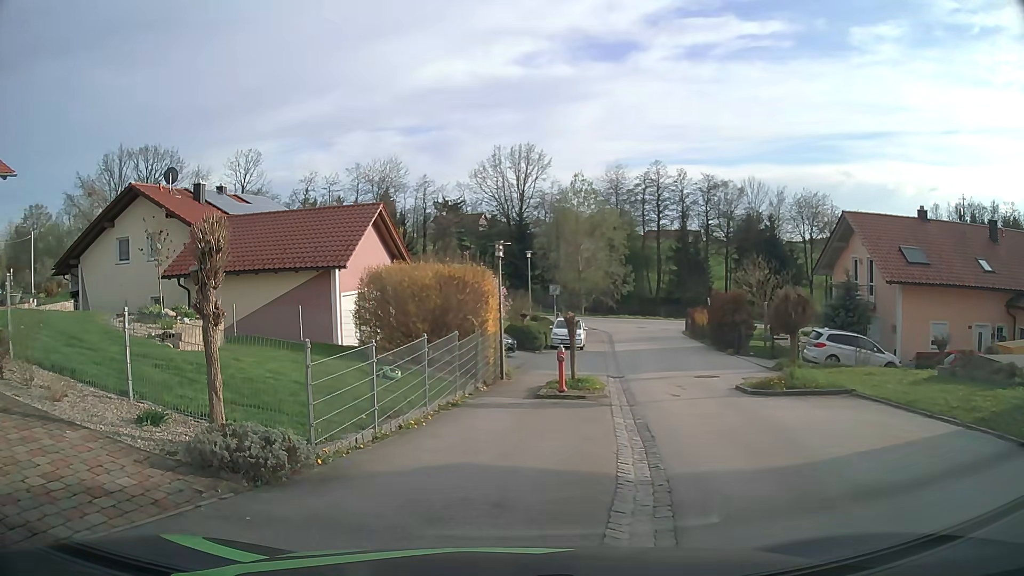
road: secondary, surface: asphalt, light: Day
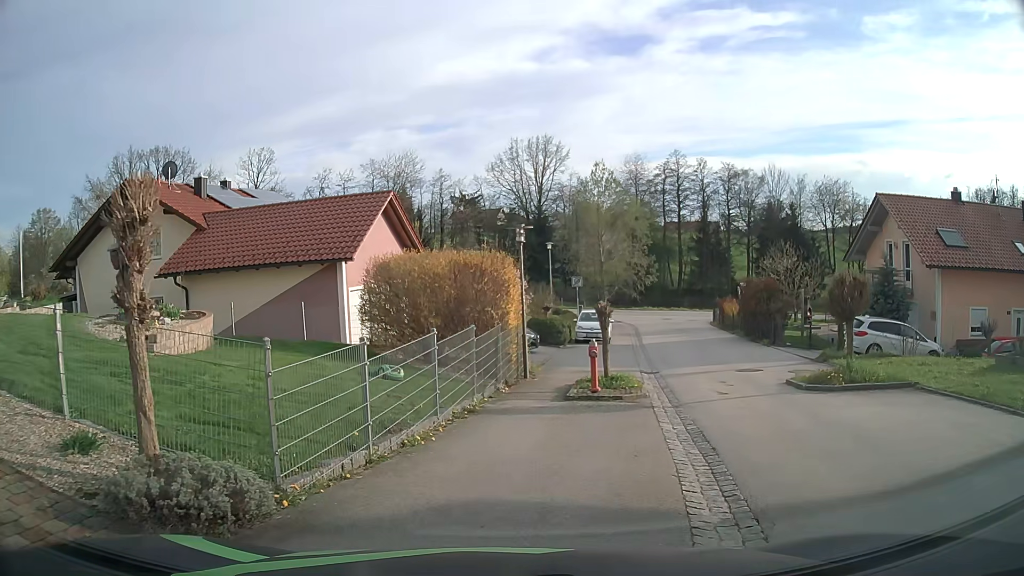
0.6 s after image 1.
(0.0, +1.8) m; +1°
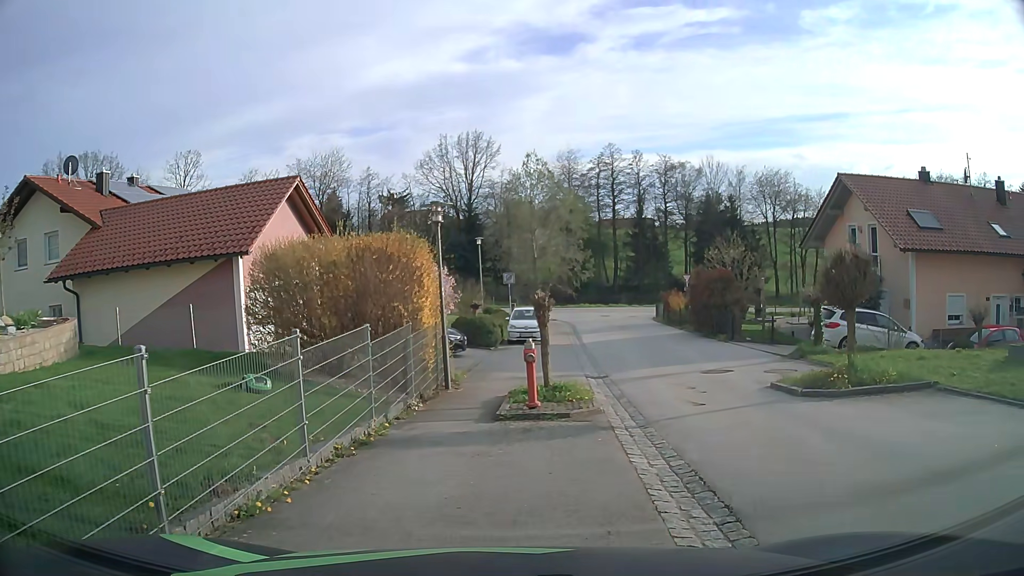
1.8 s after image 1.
(+0.1, +2.9) m; +3°
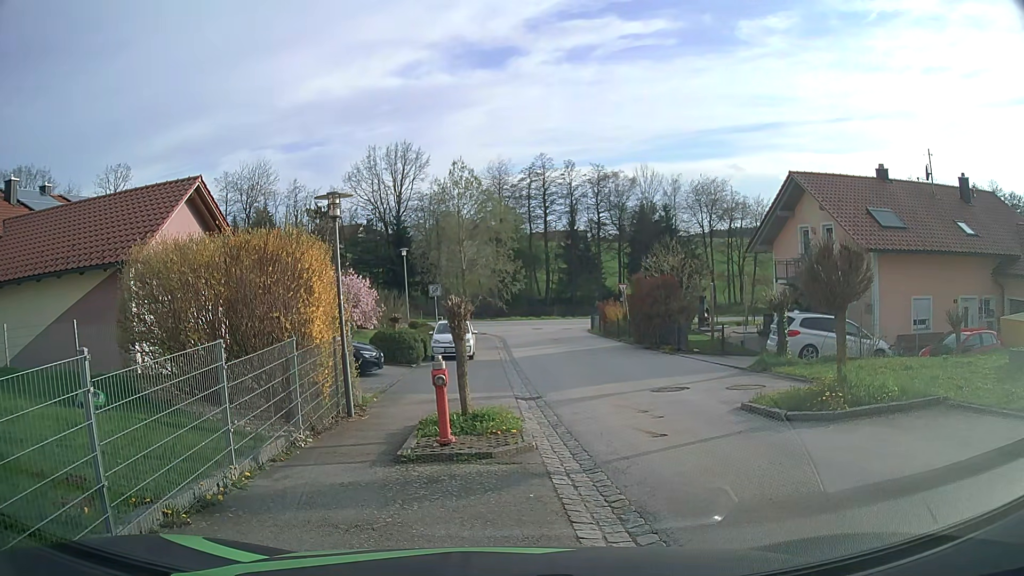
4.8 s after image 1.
(+0.2, +2.2) m; +5°
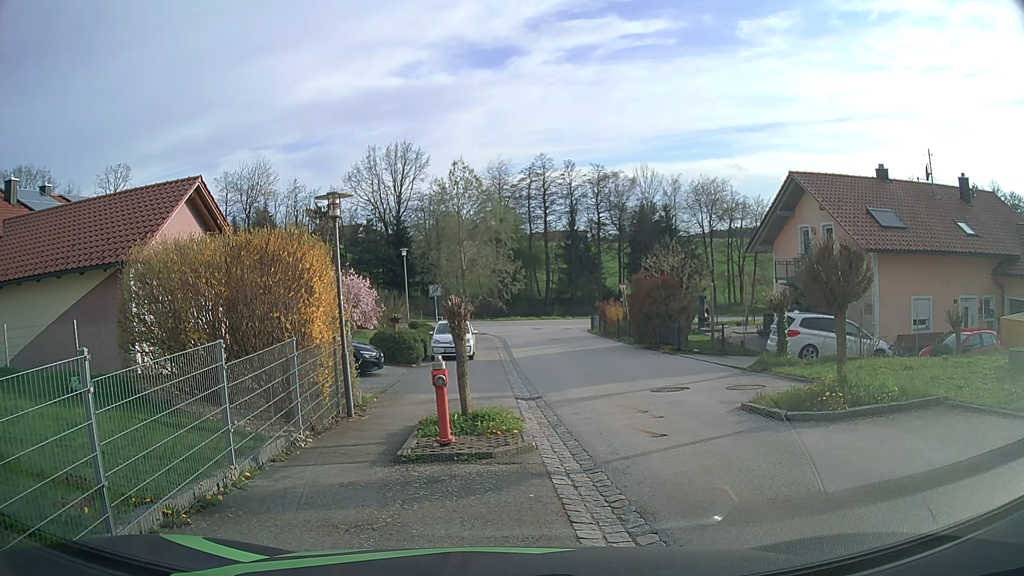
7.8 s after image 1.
(0.0, 0.0) m; 0°
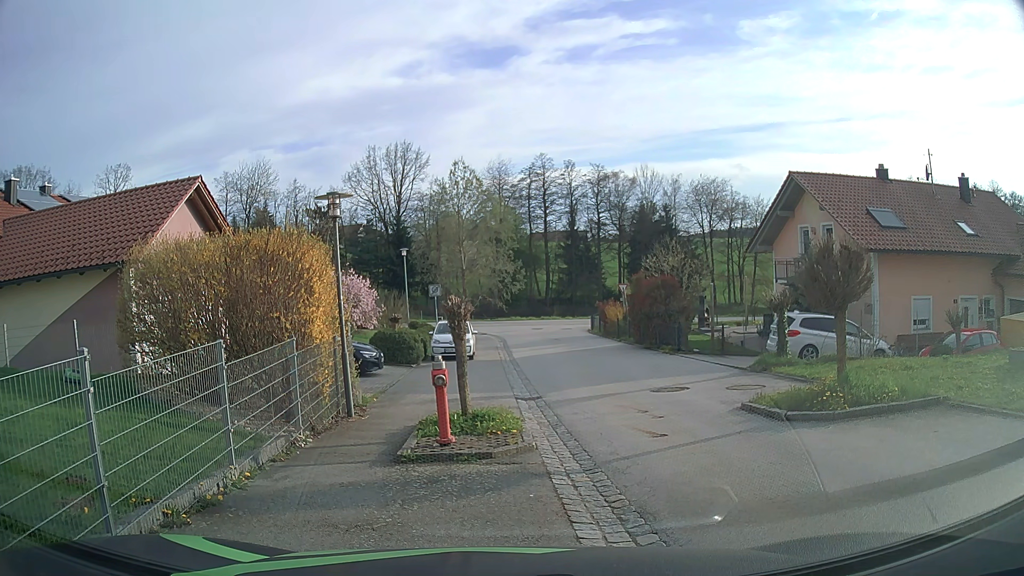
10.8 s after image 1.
(0.0, 0.0) m; 0°
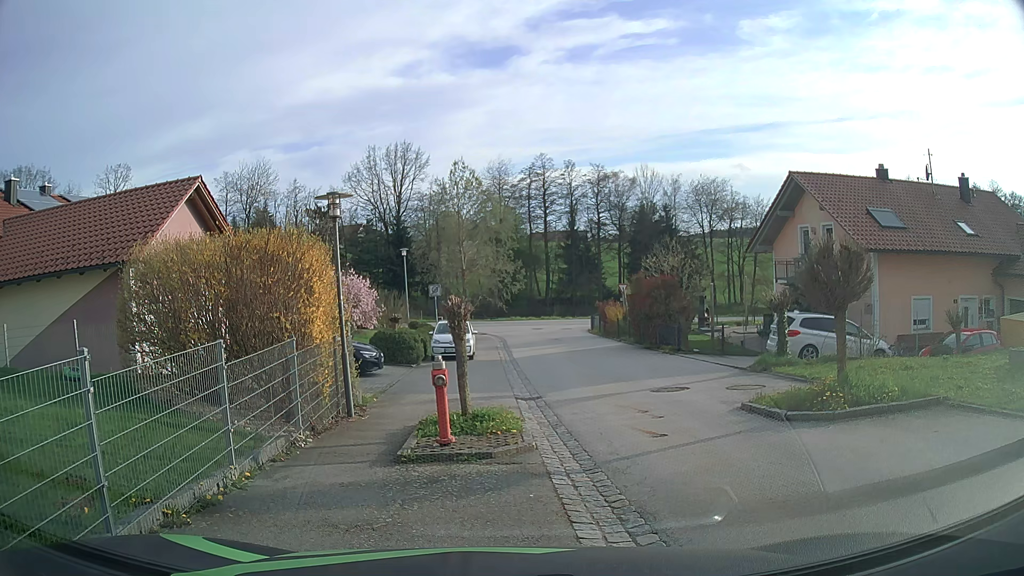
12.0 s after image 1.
(0.0, 0.0) m; 0°
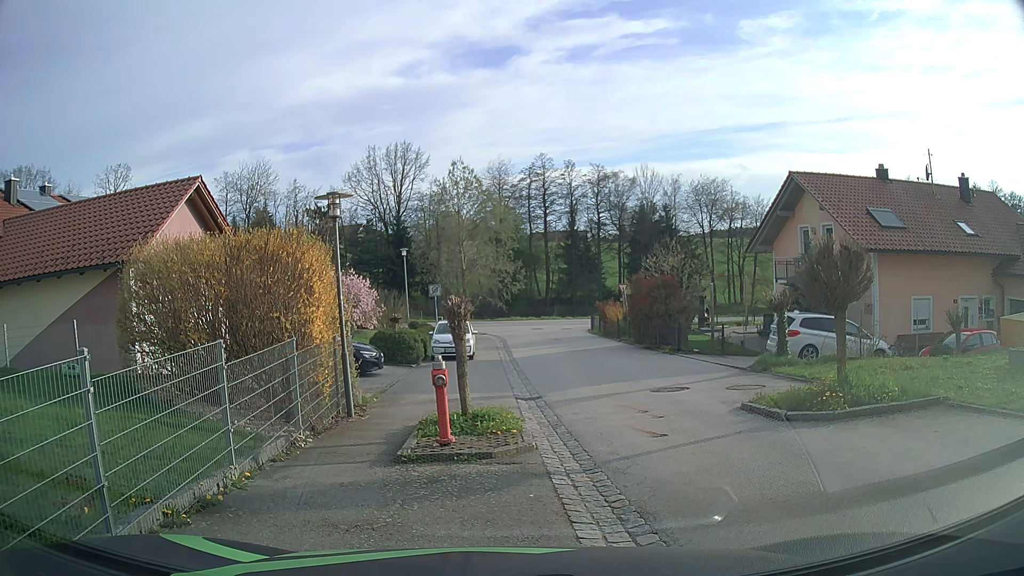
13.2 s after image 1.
(0.0, 0.0) m; 0°
